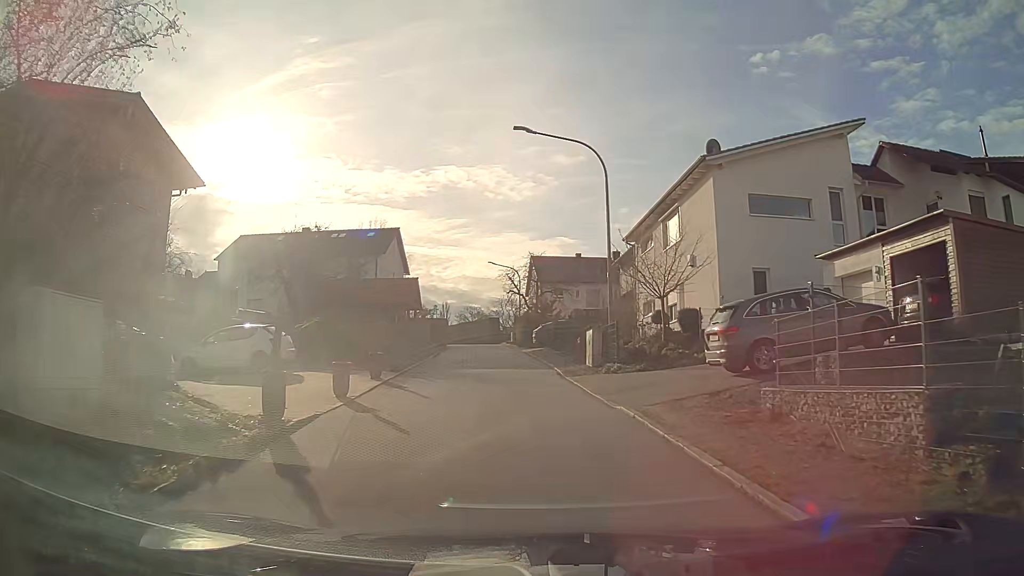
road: residential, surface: asphalt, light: Day
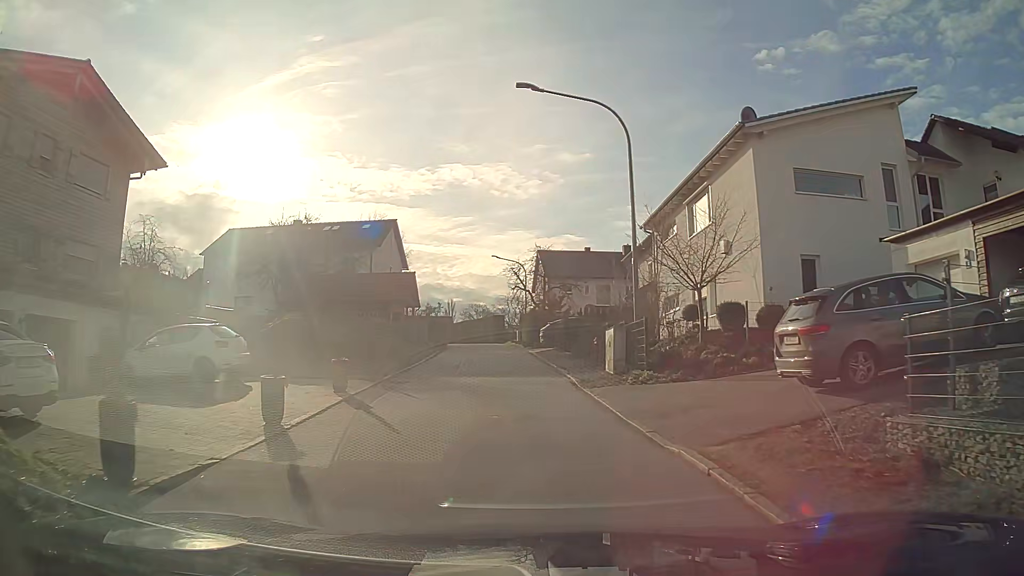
(0.0, +3.9) m; -1°
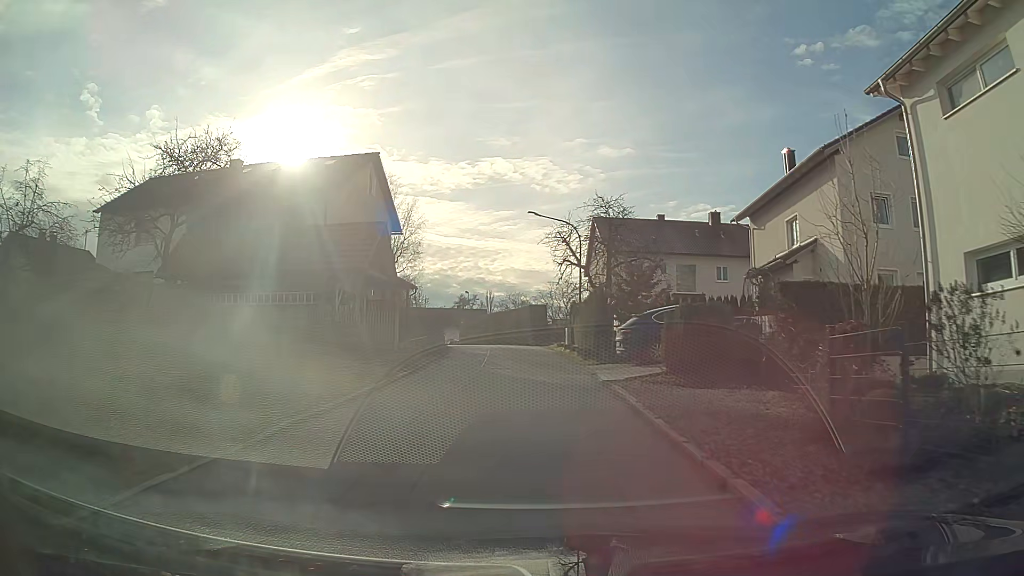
(-0.8, +20.4) m; -4°
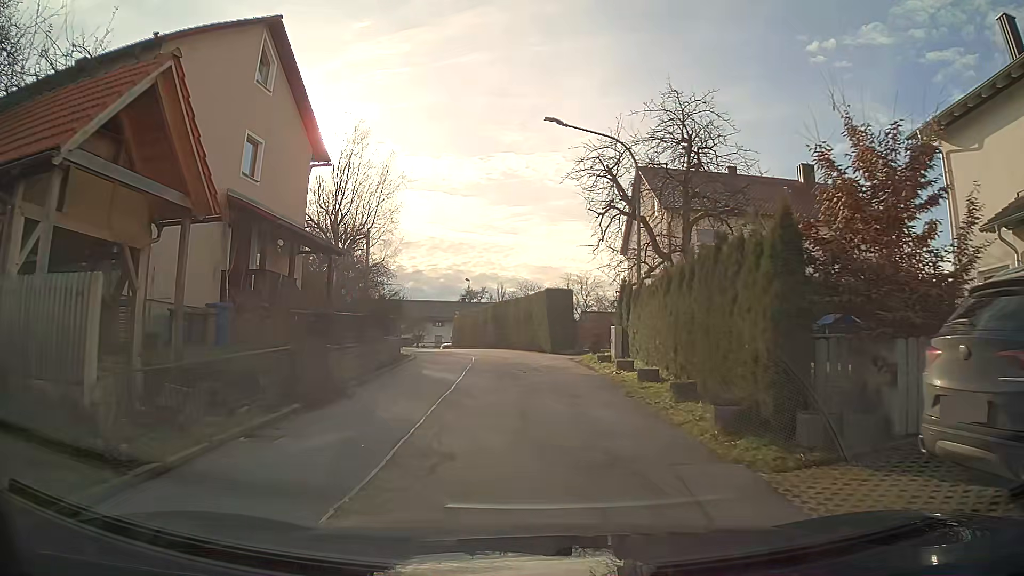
(-0.1, +16.8) m; -1°
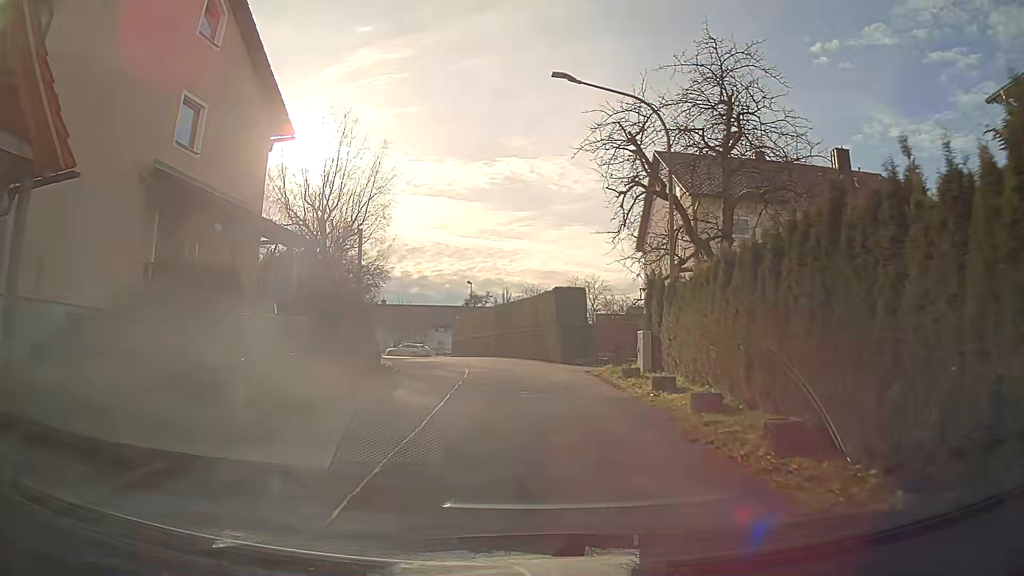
(0.0, +4.2) m; -1°
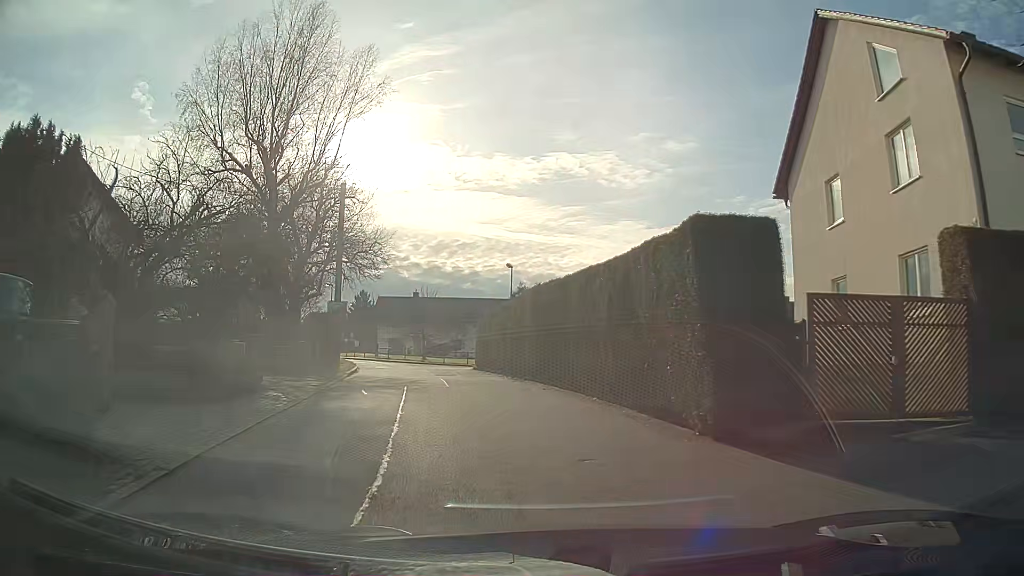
(-0.6, +16.4) m; -5°
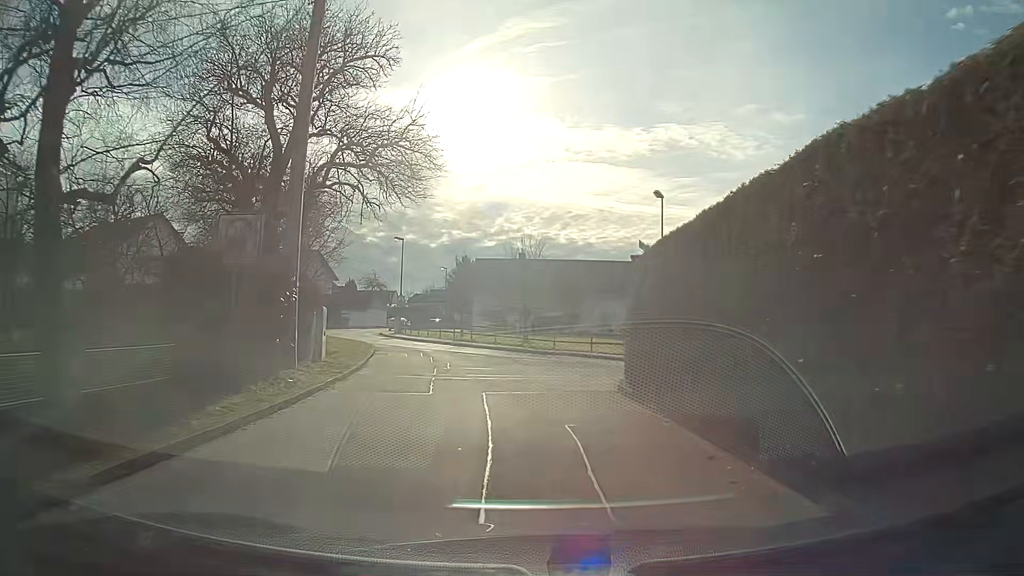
(-1.9, +19.9) m; -9°
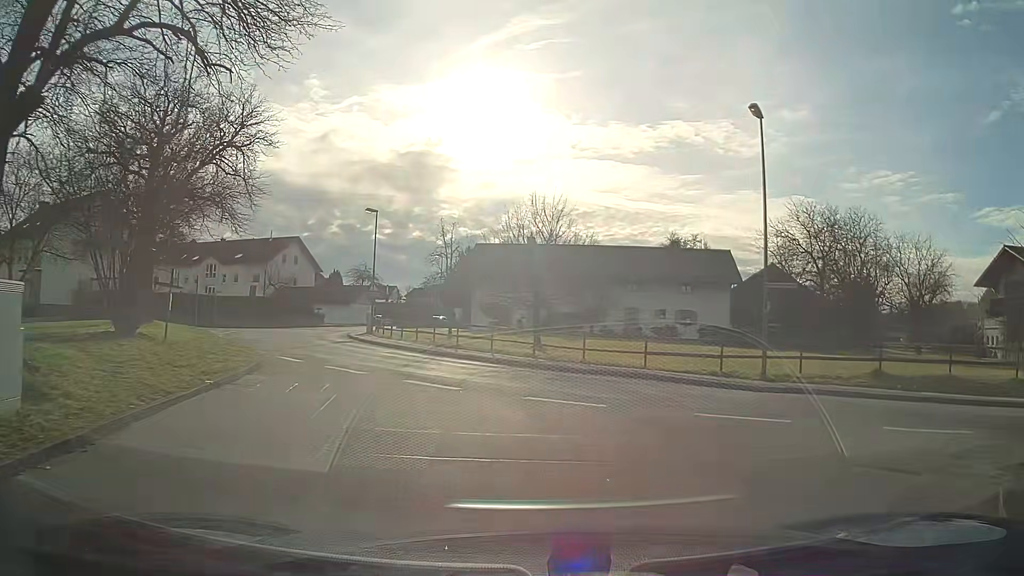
(-0.2, +13.1) m; 0°
